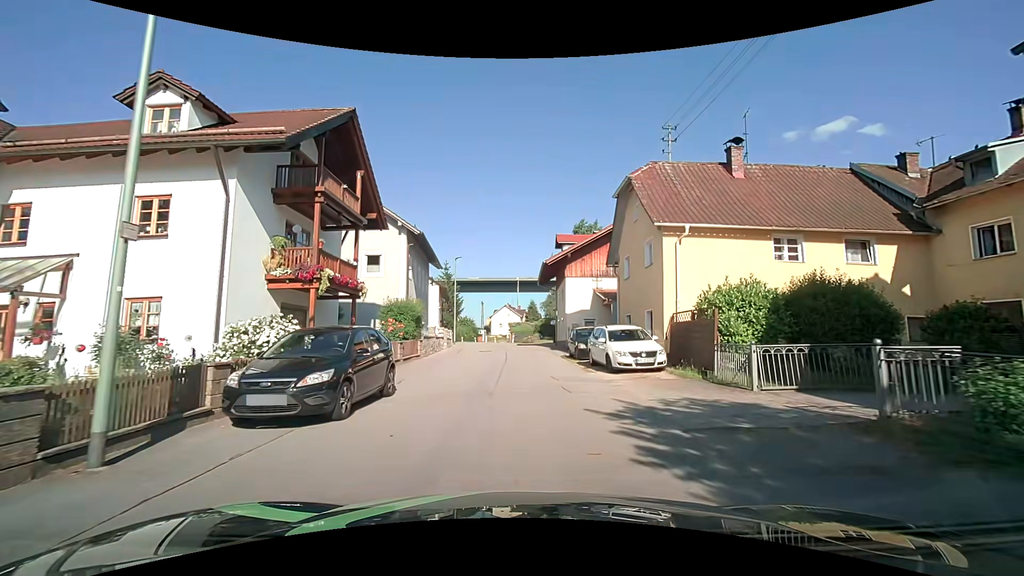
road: unclassified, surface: asphalt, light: Day
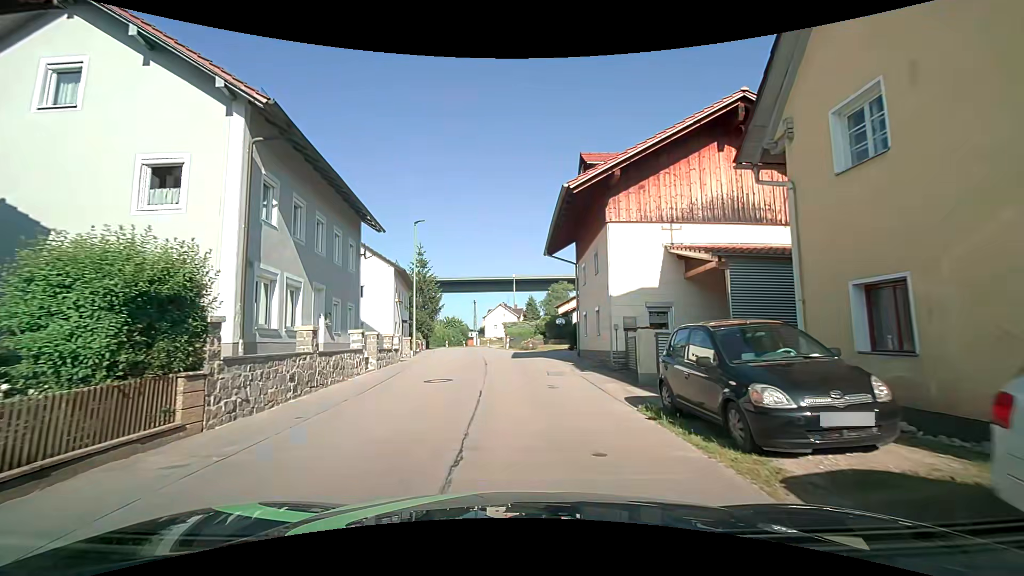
(0.0, +16.7) m; +1°
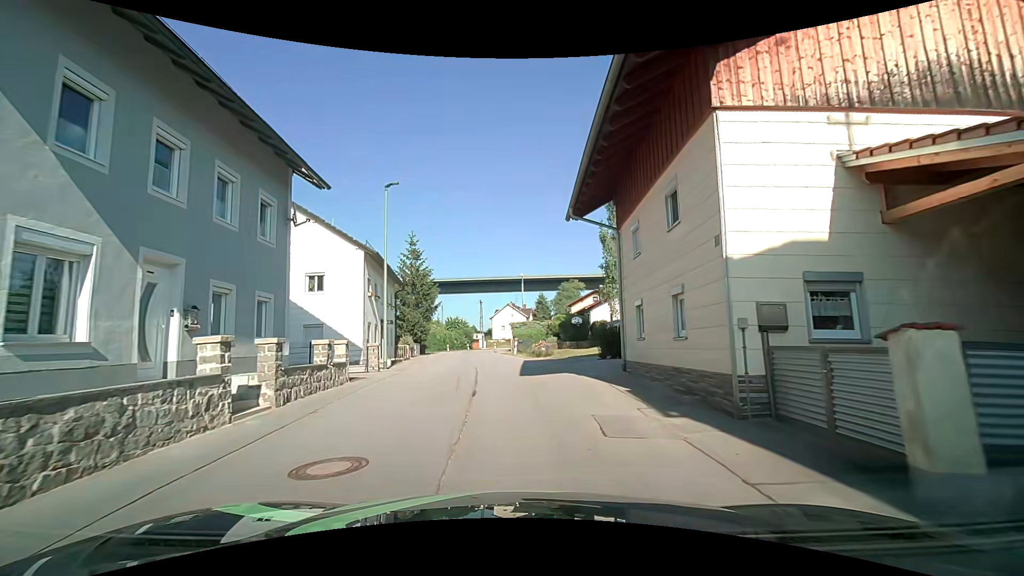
(-0.2, +8.3) m; -1°
(0, +10) (-1, +20) (-1, +30) (-2, +40) (-4, +50) (-4, +60) (-4, +70) (-3, +80) (-1, +89) (+2, +99) m
